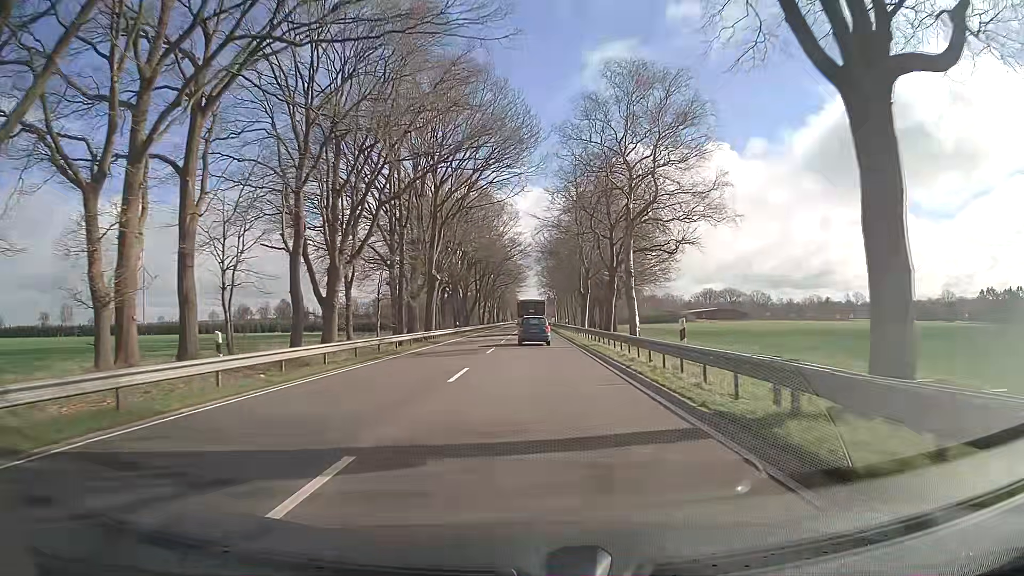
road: primary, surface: asphalt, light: Day
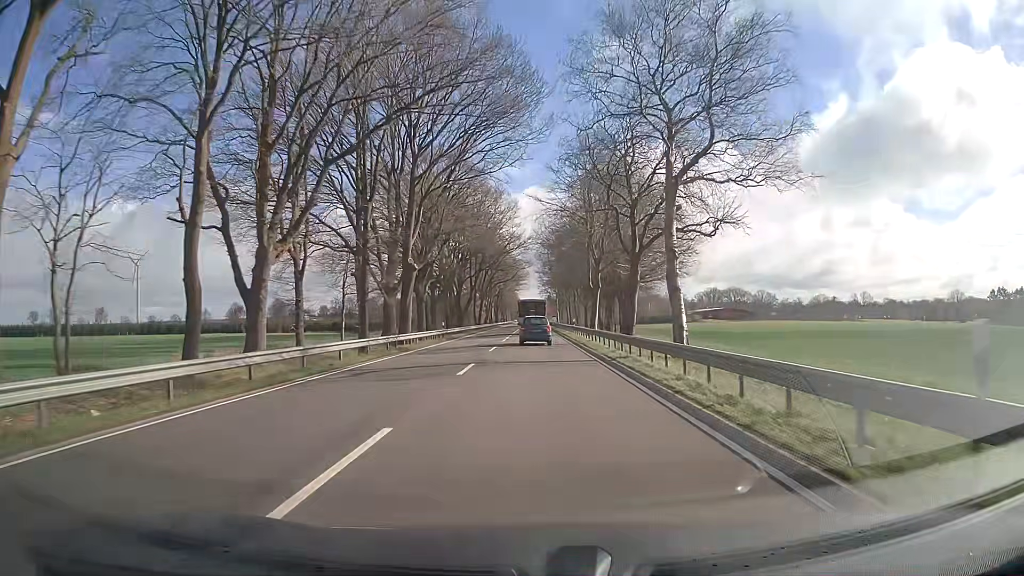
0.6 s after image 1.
(0.0, +10.3) m; 0°
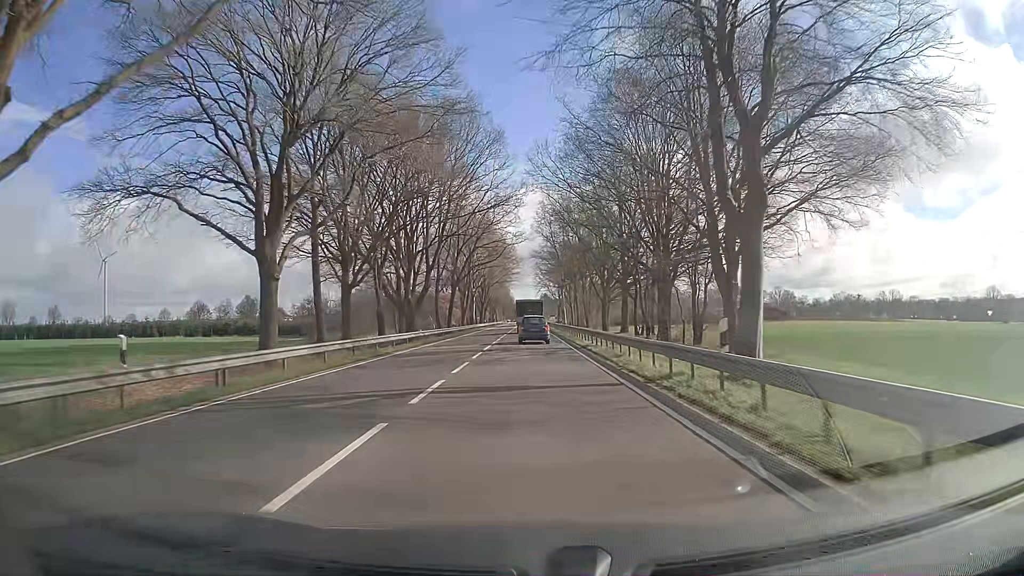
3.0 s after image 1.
(+0.1, +41.9) m; +1°
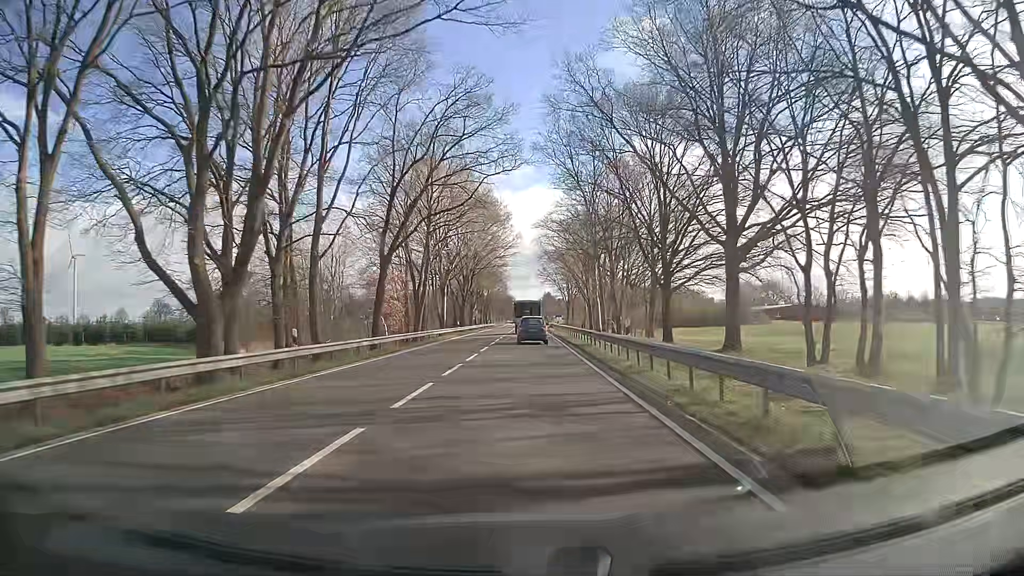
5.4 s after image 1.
(-0.3, +43.1) m; -1°
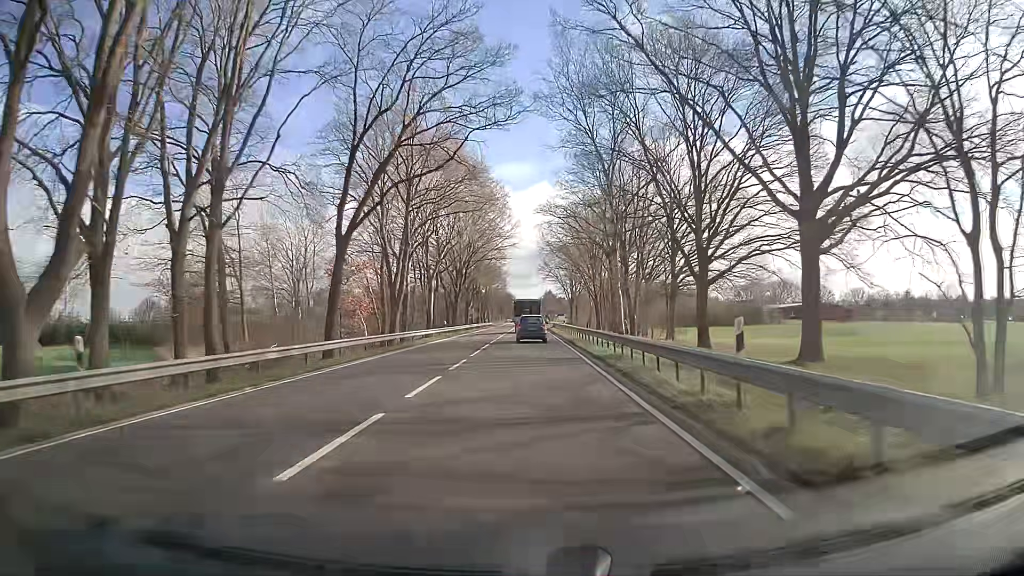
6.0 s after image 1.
(+0.1, +11.0) m; +1°
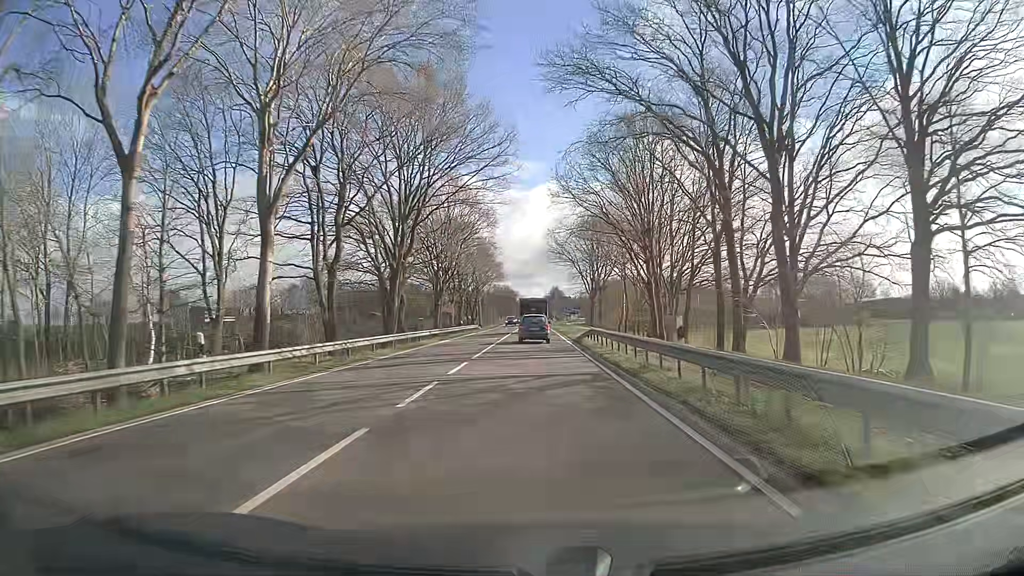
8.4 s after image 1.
(-0.2, +44.0) m; -1°
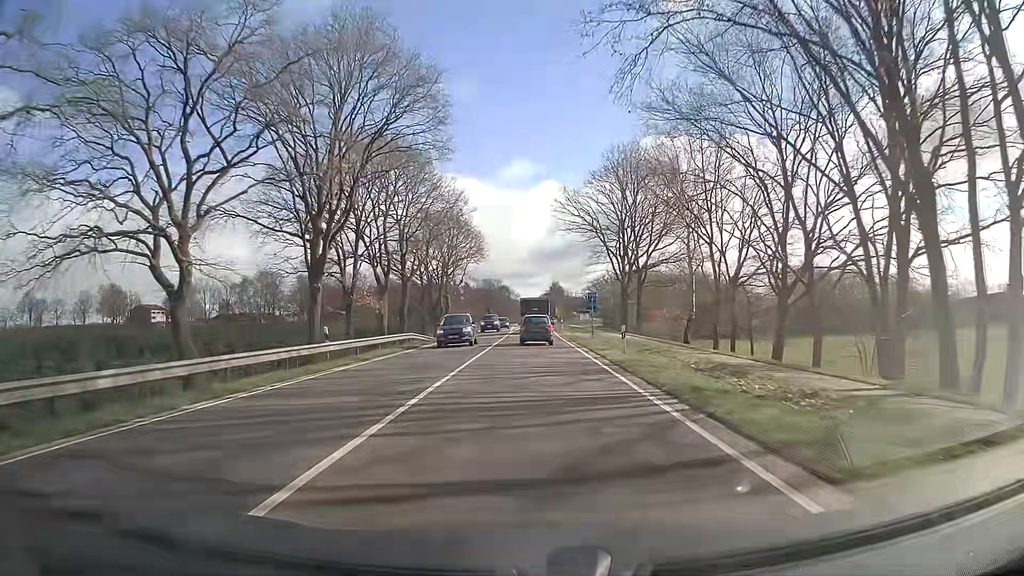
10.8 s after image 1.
(+0.1, +43.2) m; 0°
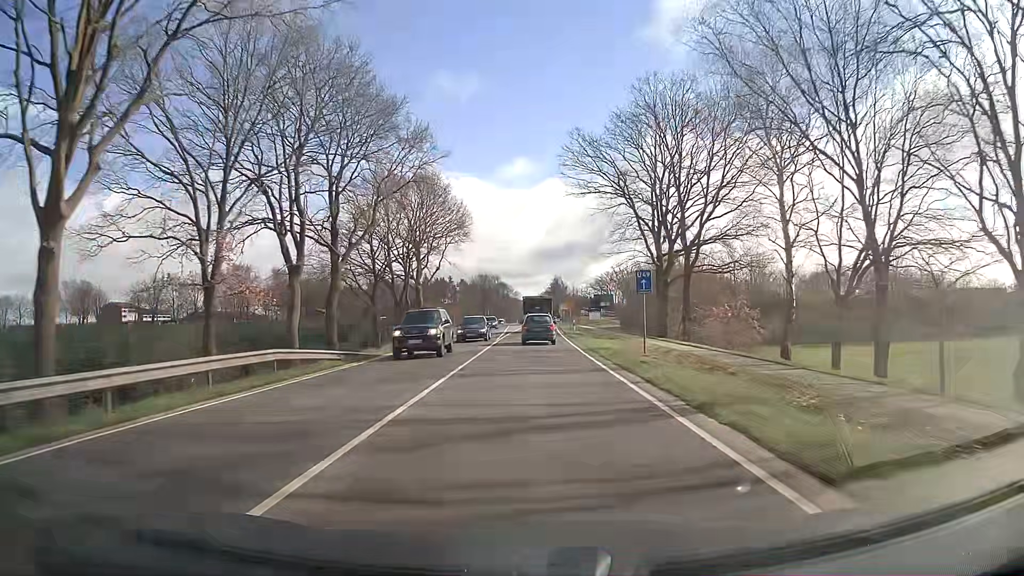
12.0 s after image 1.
(+0.1, +21.0) m; +1°
(0, +10) (0, +20) (0, +30) (0, +40) (0, +50) (0, +60) (0, +70) (0, +80) (0, +90) (0, +100) m
